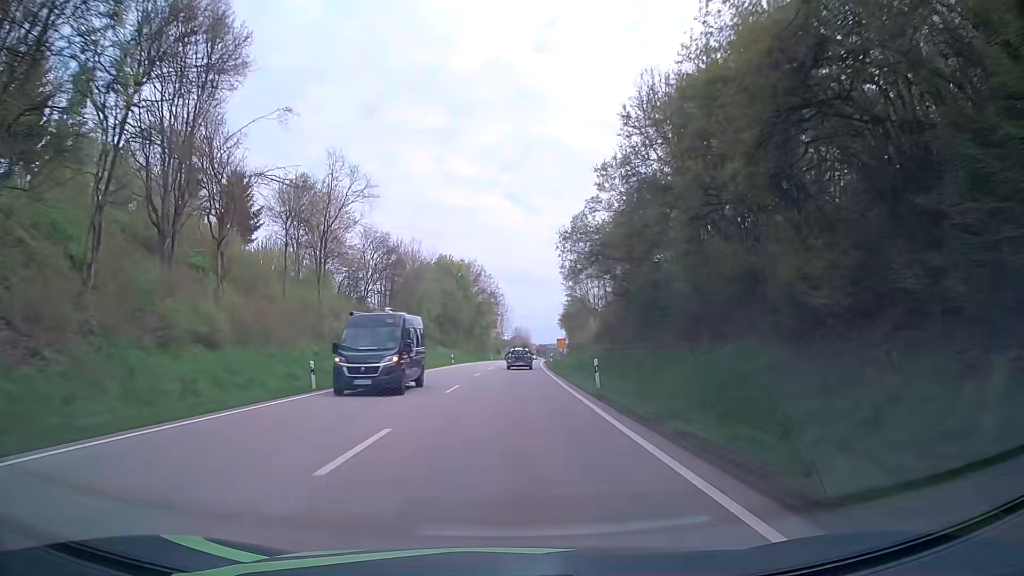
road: primary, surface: asphalt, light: Day
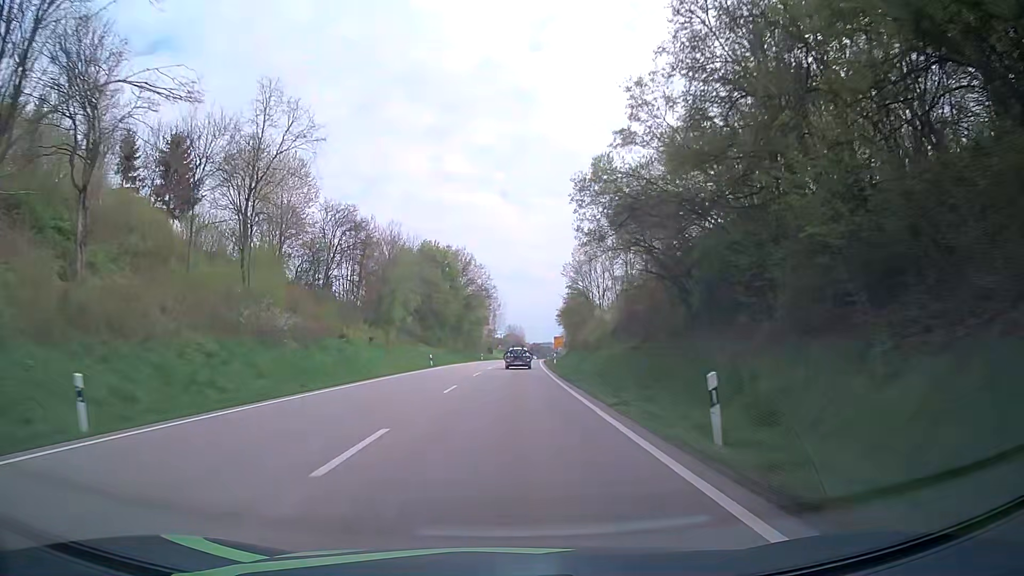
(+0.1, +13.8) m; +1°
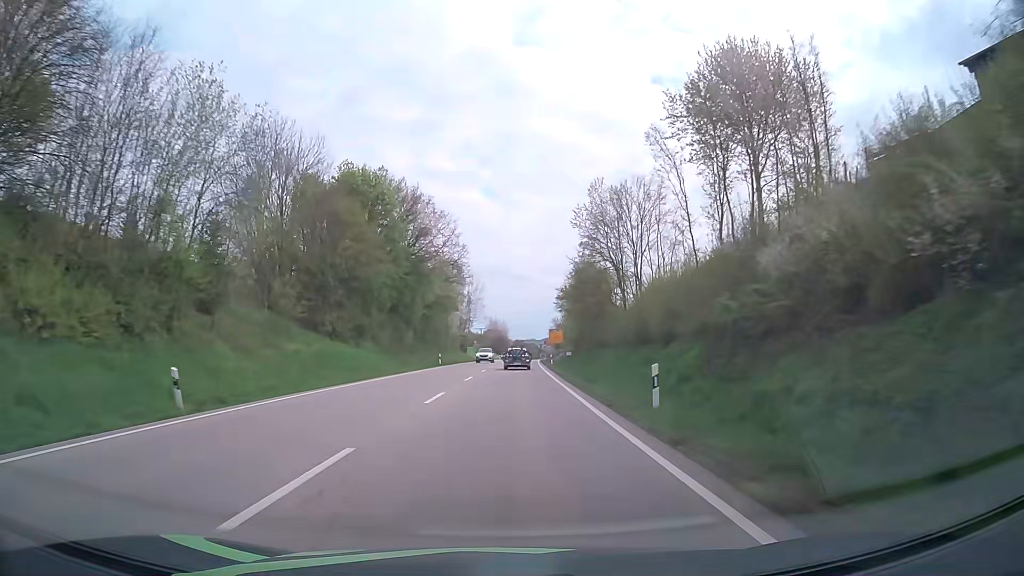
(+0.4, +41.5) m; +1°
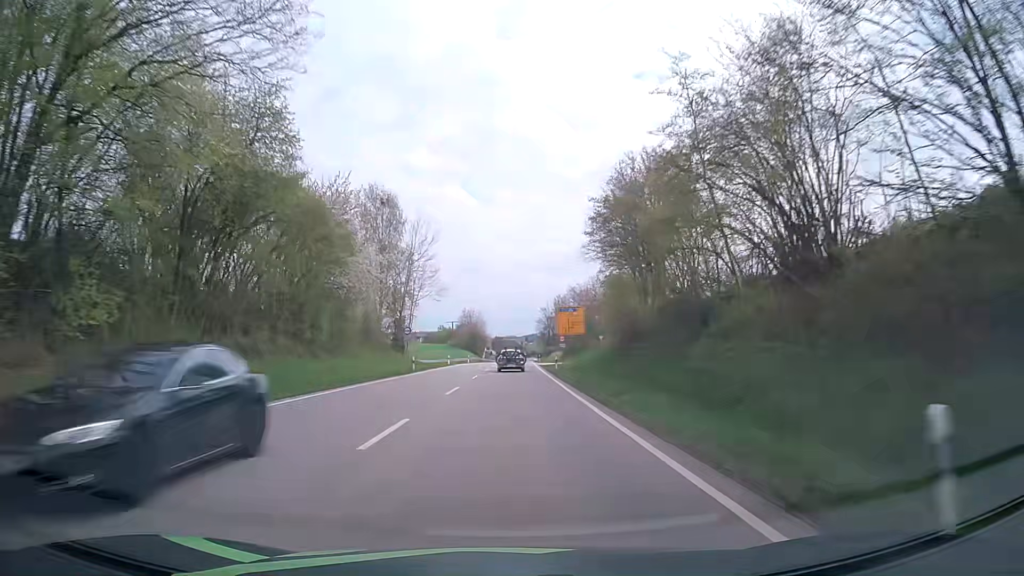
(+0.9, +55.6) m; +1°
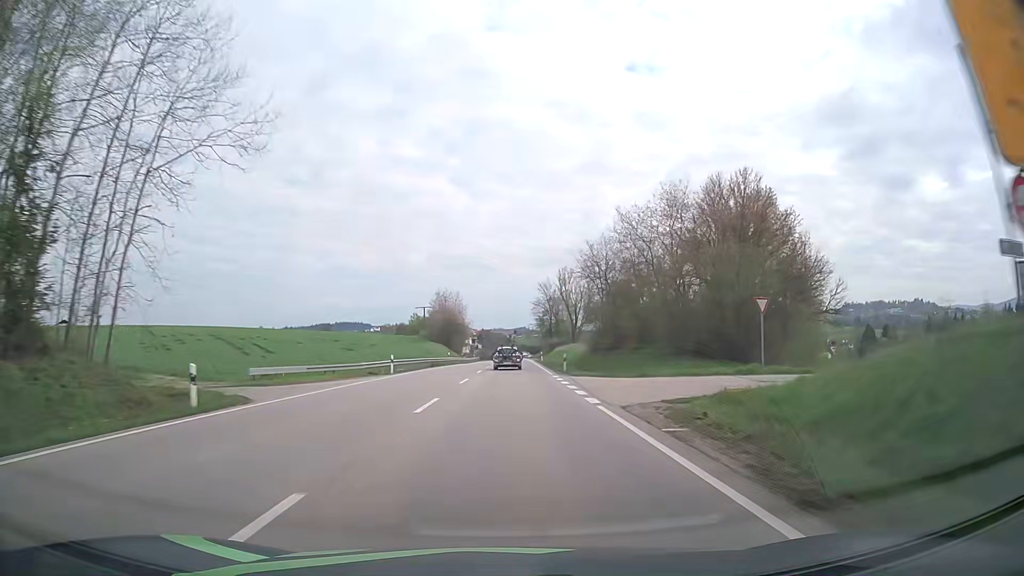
(+0.8, +55.8) m; +2°
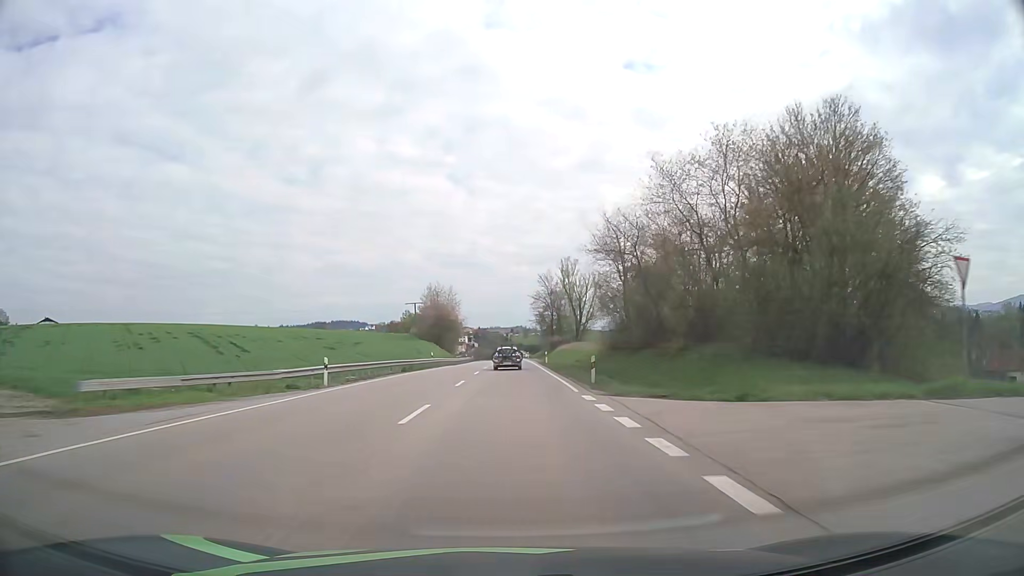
(0.0, +14.0) m; 0°
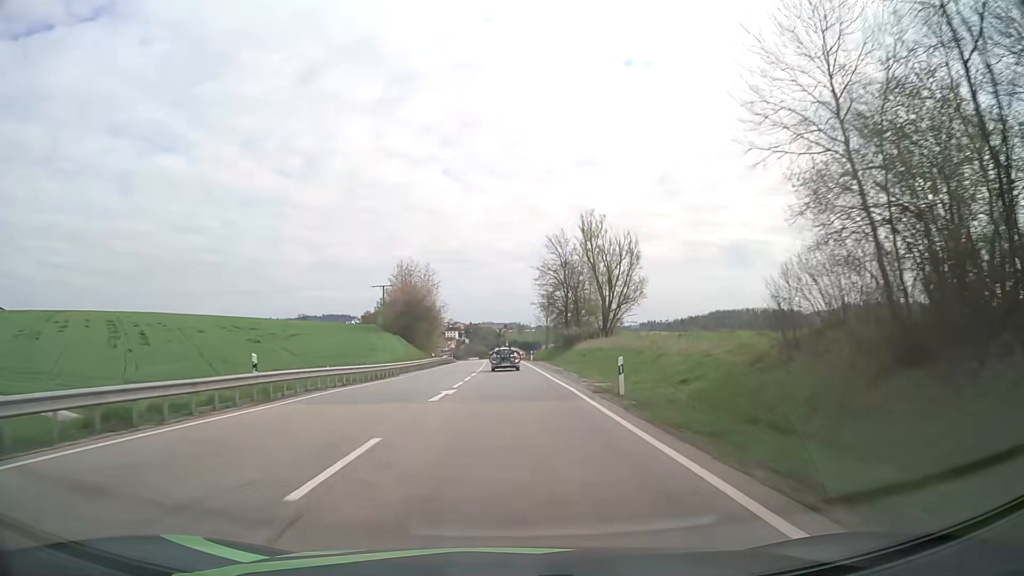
(+0.3, +41.9) m; 0°
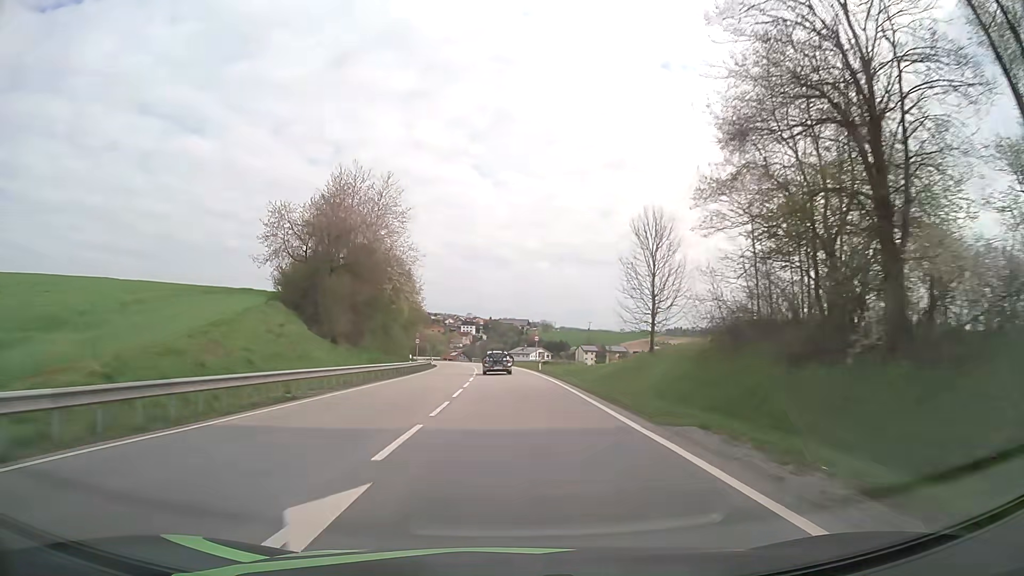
(-0.4, +70.4) m; -1°
(0, +10) (0, +20) (0, +30) (-1, +40) (-1, +50) (-2, +60) (-2, +70) (-3, +80) (-4, +90) (-4, +100) m
